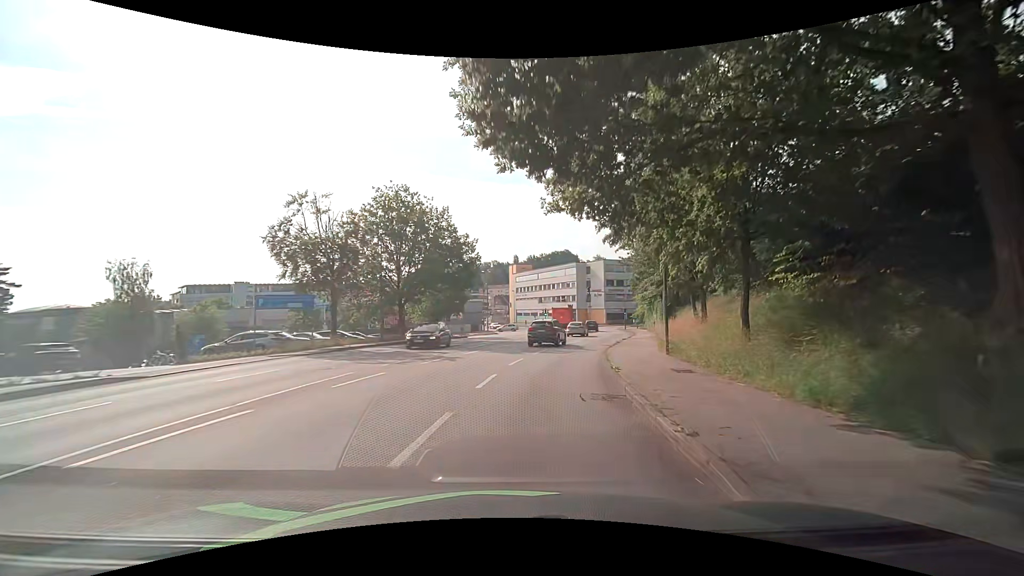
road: tertiary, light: Day
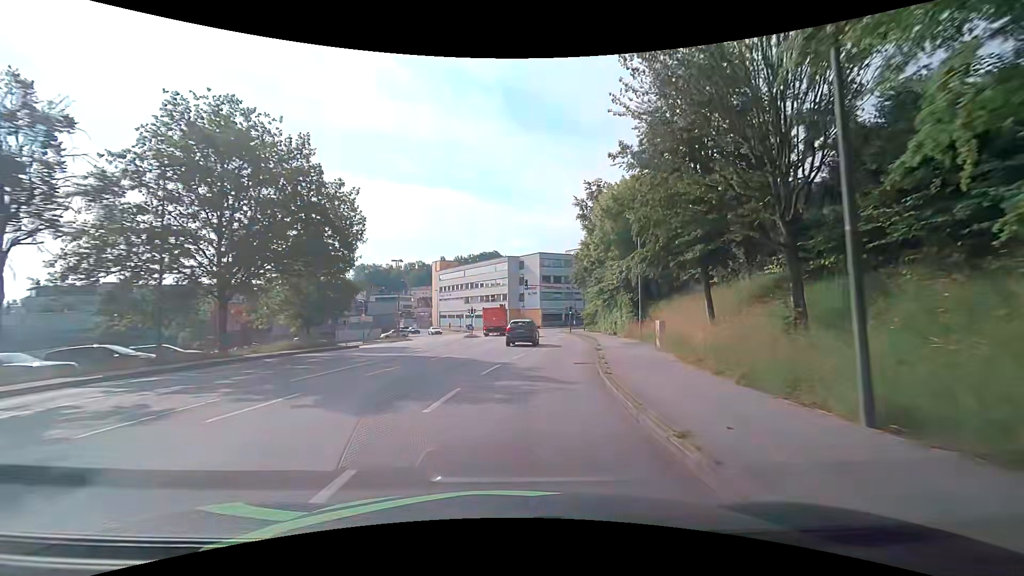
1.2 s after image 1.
(+1.2, +15.1) m; +9°
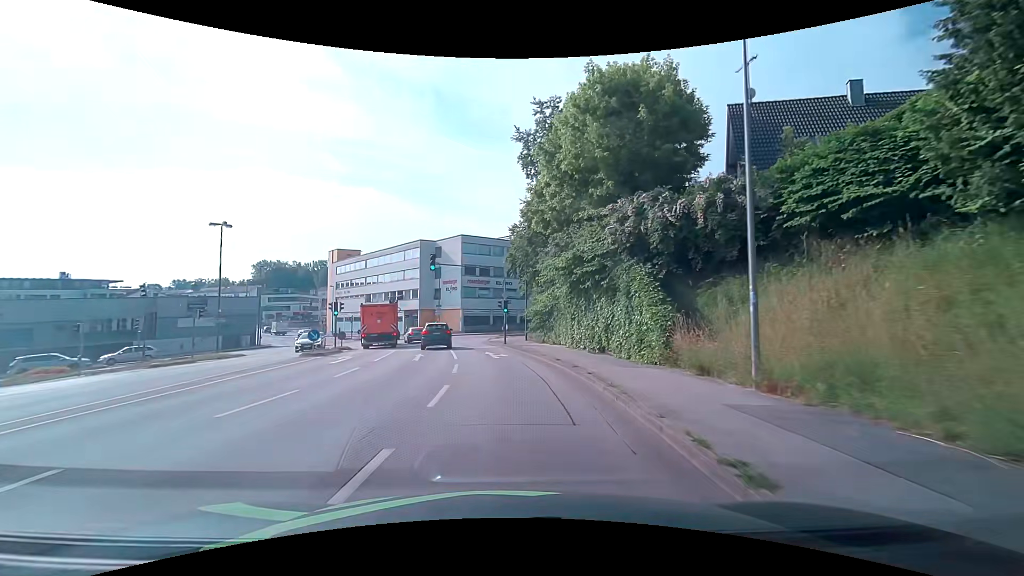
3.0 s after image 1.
(+1.8, +22.6) m; +8°
(0, +10) (-1, +20) (-2, +30) (-4, +40) (-6, +49) (-9, +59) (-14, +68) (-19, +76) (-25, +85) (-31, +93) m
